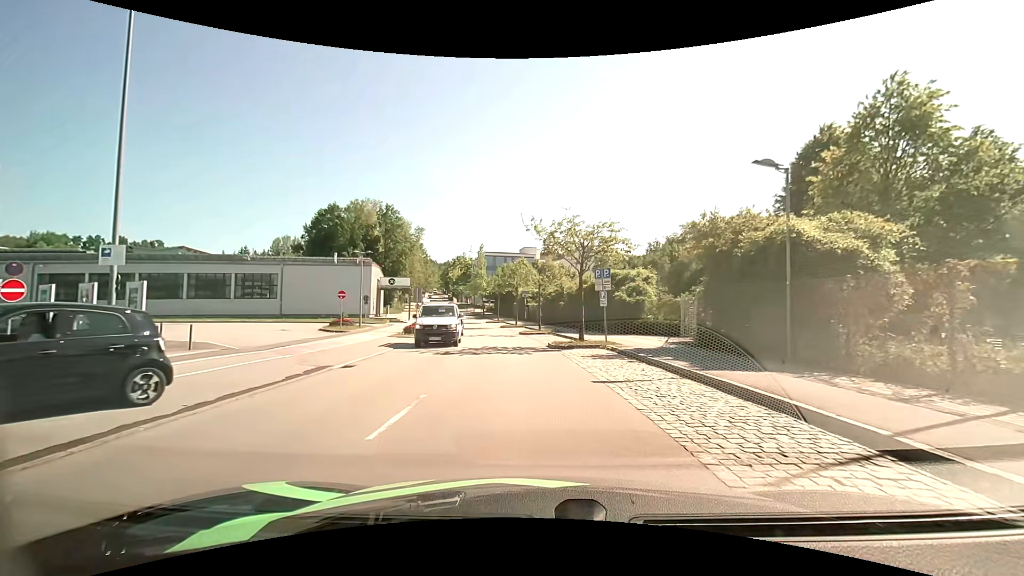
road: residential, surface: asphalt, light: Day
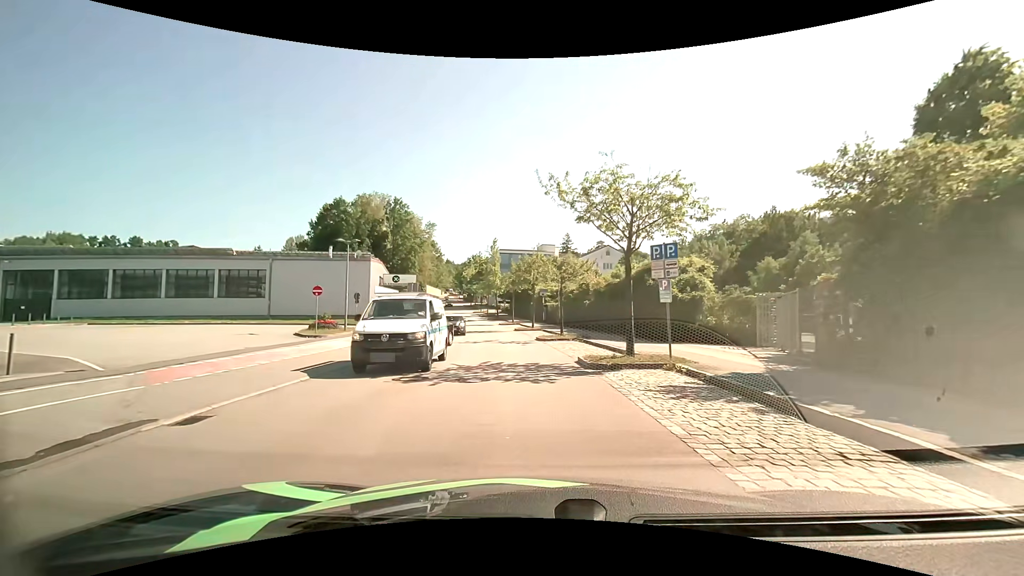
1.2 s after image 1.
(-0.2, +7.2) m; -2°
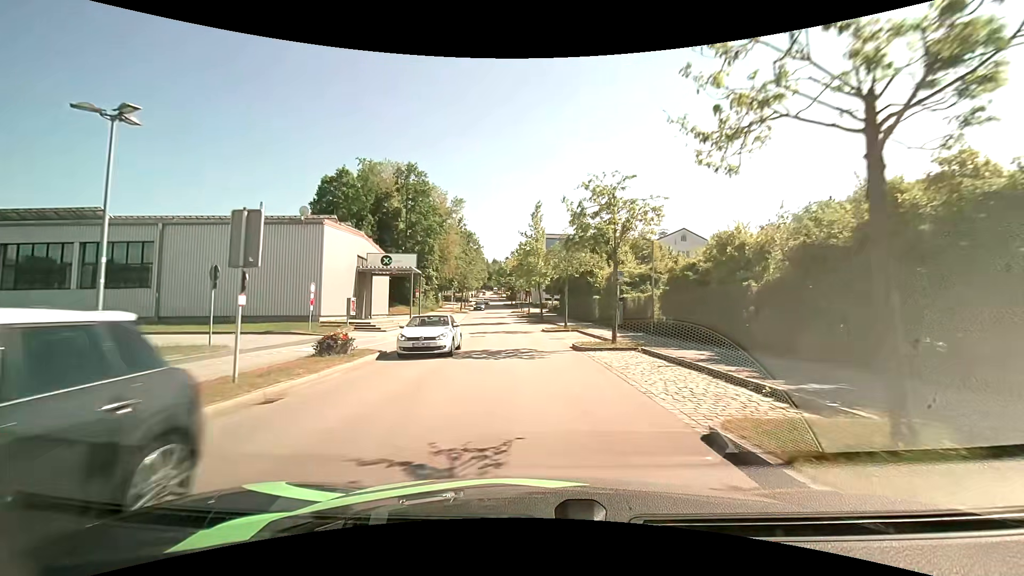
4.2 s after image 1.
(-1.2, +23.3) m; -6°
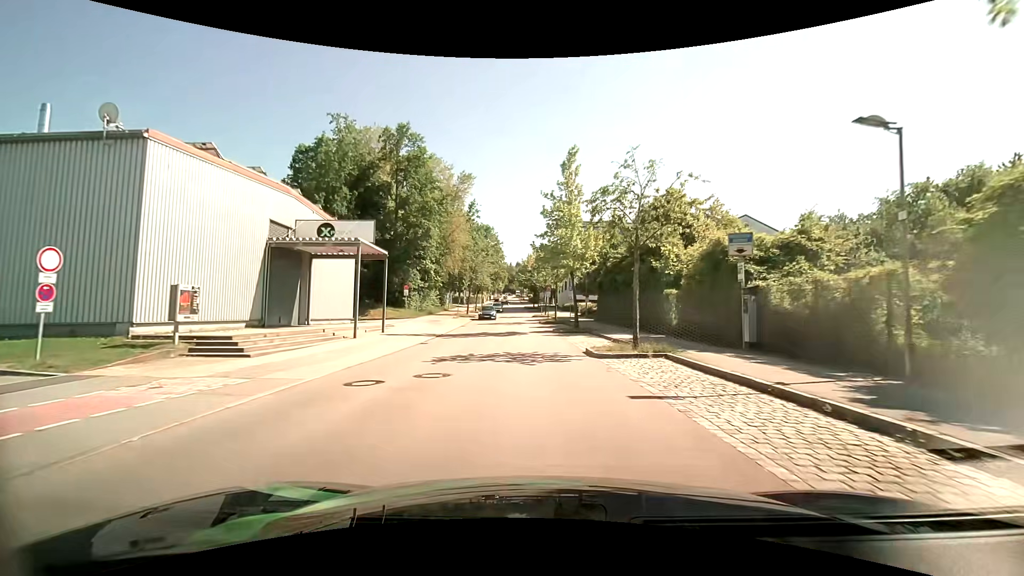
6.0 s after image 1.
(-0.4, +16.8) m; -3°
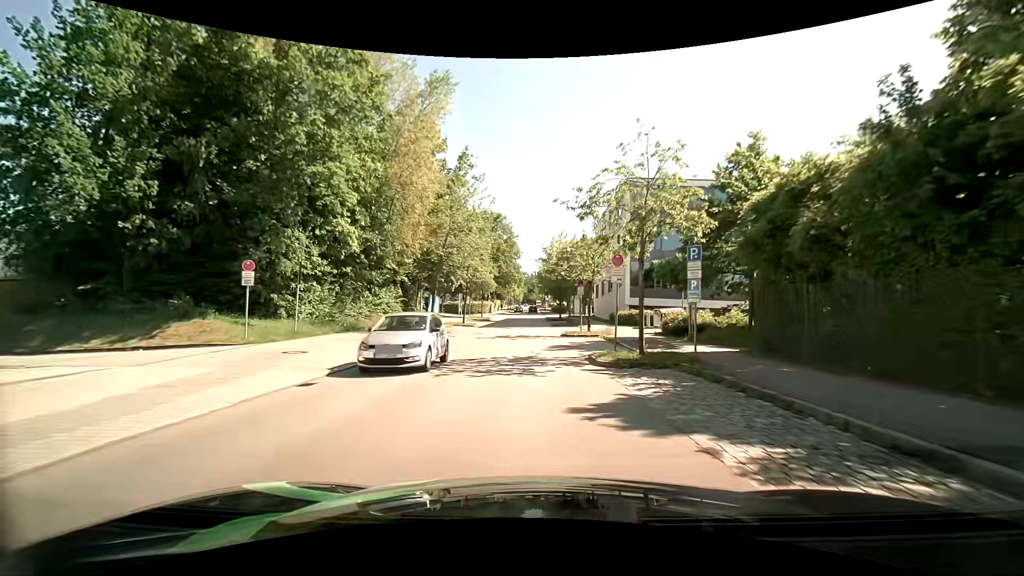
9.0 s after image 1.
(-0.7, +29.7) m; -3°
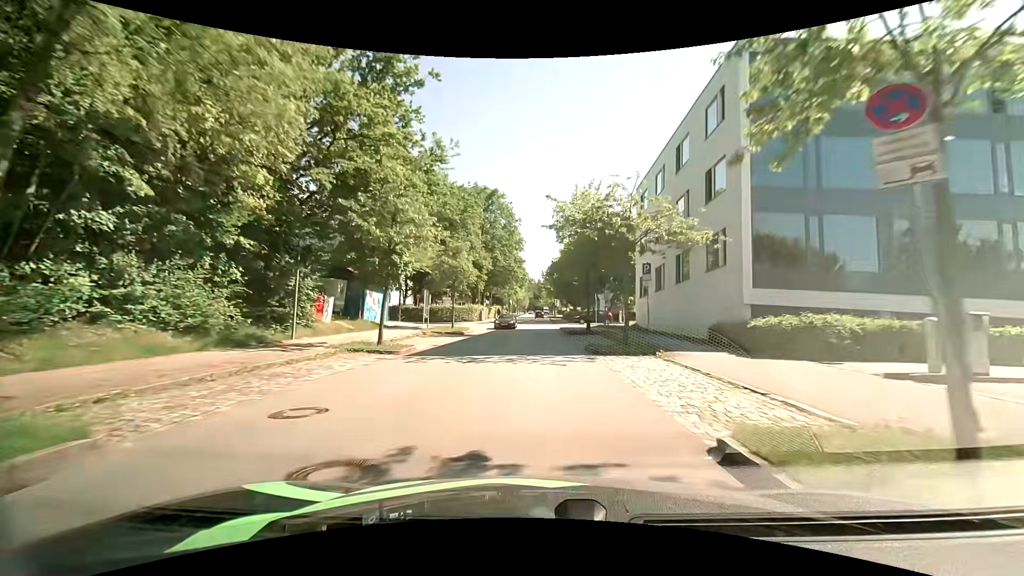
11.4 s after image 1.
(-0.2, +24.5) m; -1°
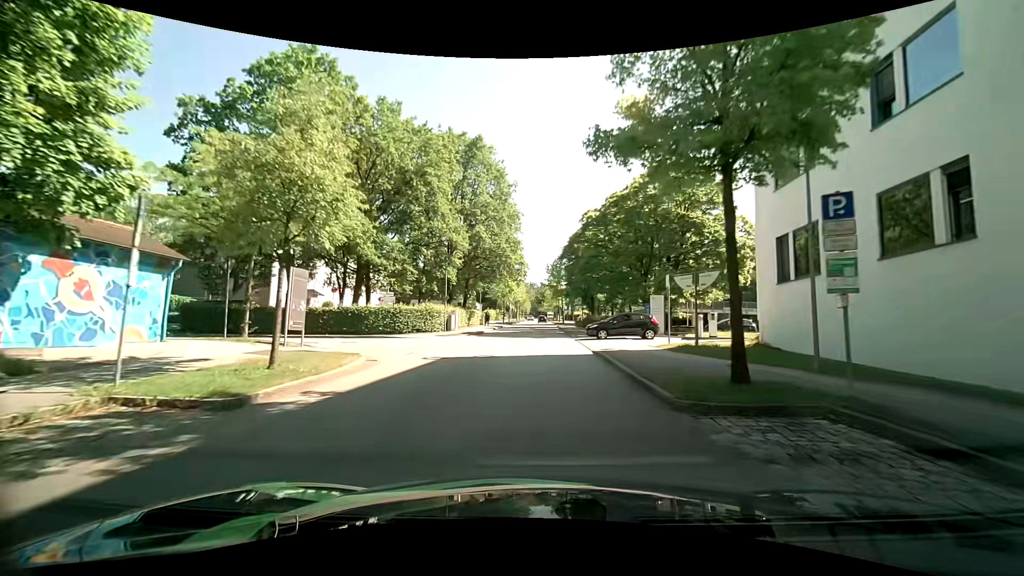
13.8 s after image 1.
(+0.1, +23.7) m; 0°
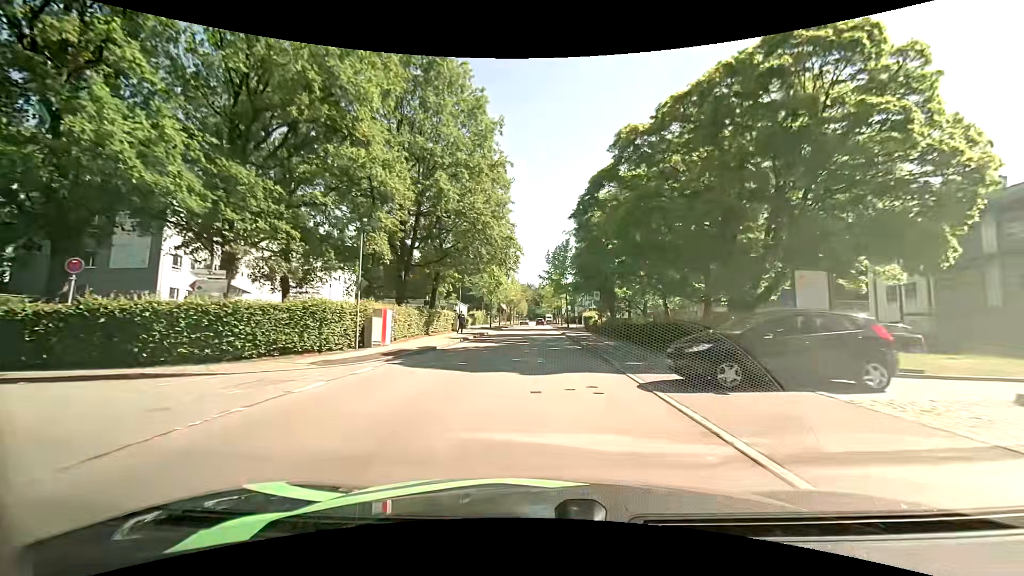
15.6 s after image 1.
(-0.1, +18.1) m; 0°
(0, +10) (0, +20) (0, +30) (0, +40) (0, +50) (+1, +60) (+1, +70) (+1, +80) (+1, +90) (+1, +100) m
